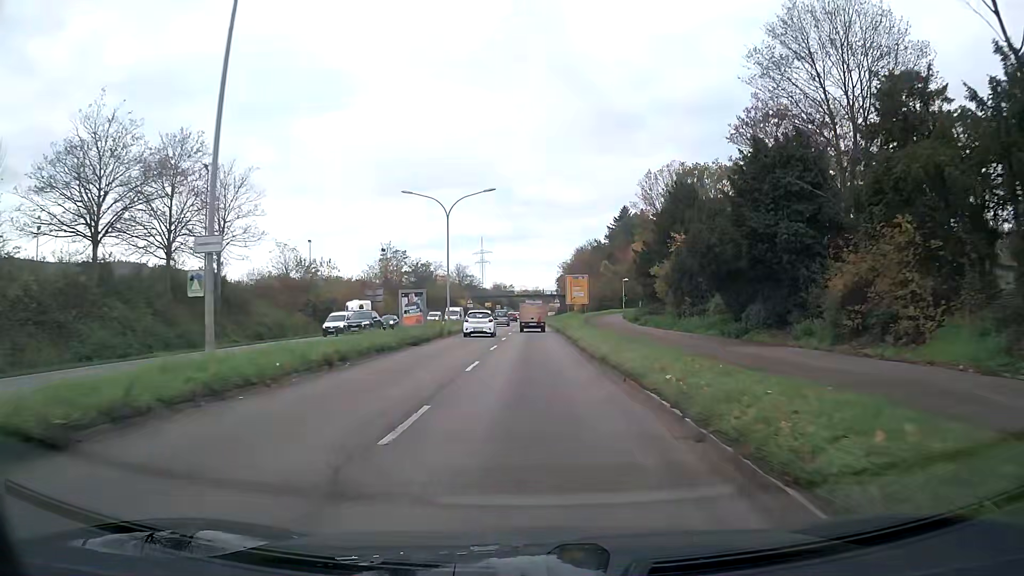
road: primary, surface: asphalt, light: Day
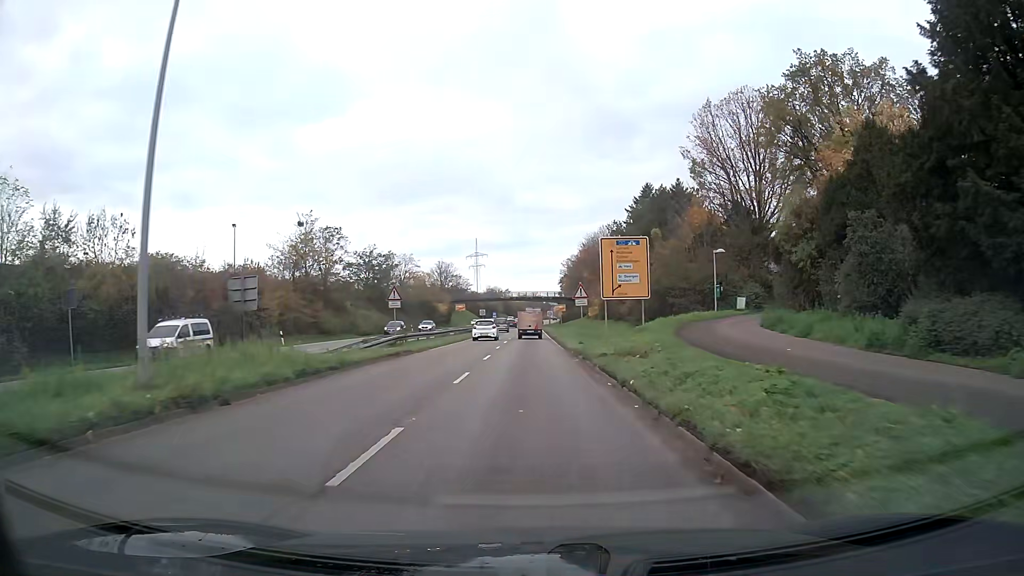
(+0.1, +37.8) m; 0°
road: trunk
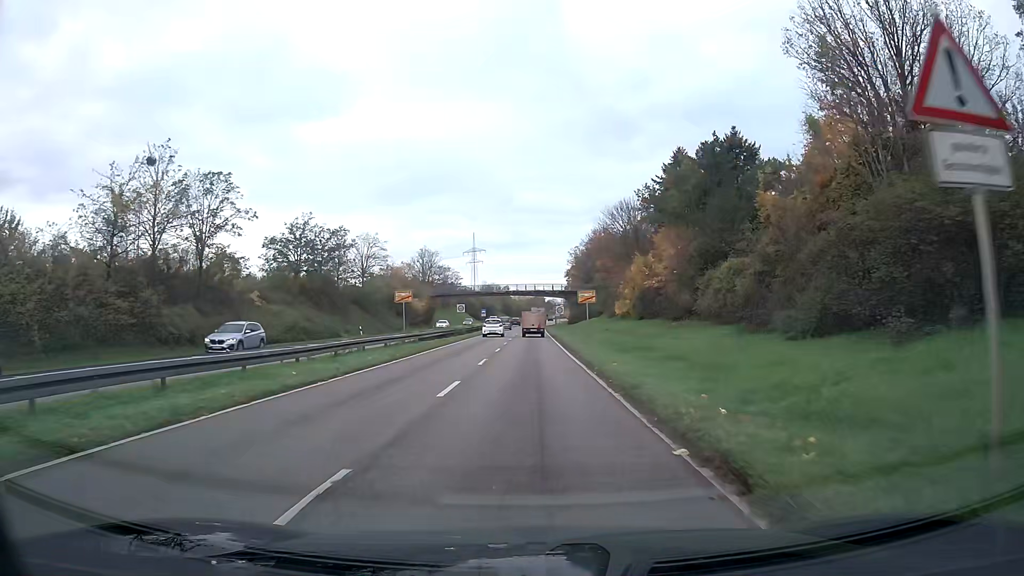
(0.0, +29.7) m; 0°
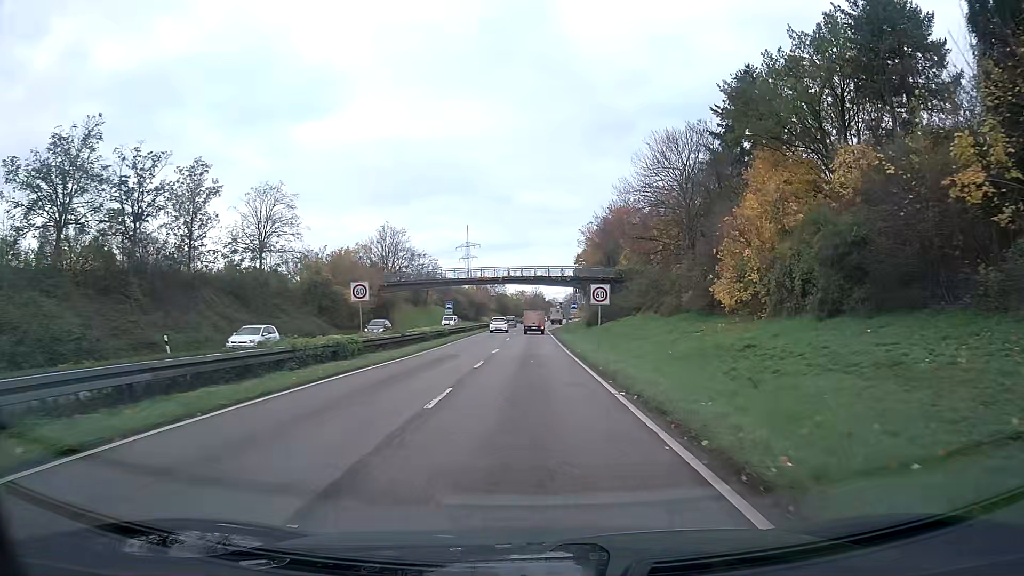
(0.0, +37.7) m; 0°
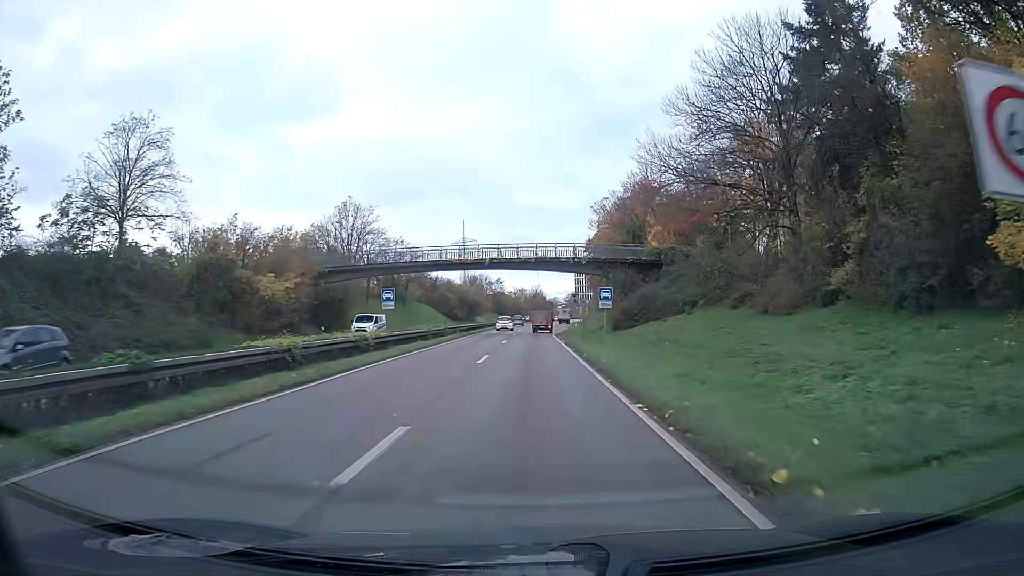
(0.0, +22.9) m; 0°
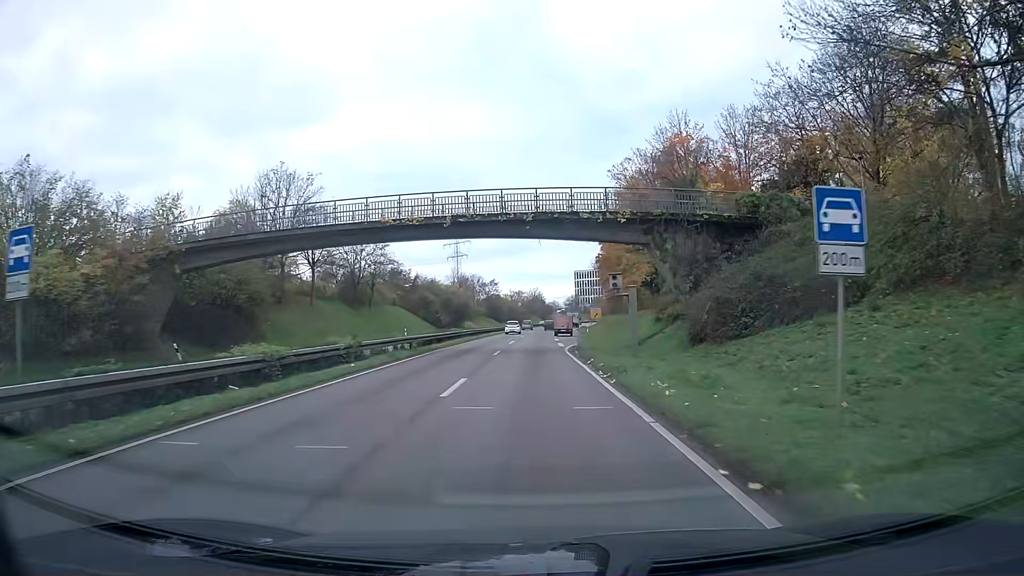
(+0.1, +24.2) m; 0°
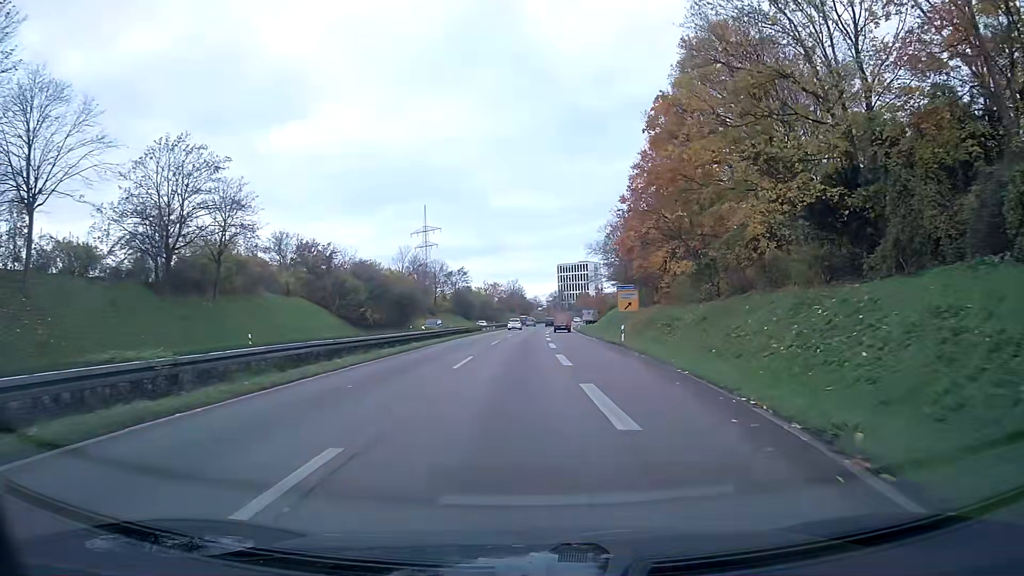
(+0.2, +43.5) m; +1°
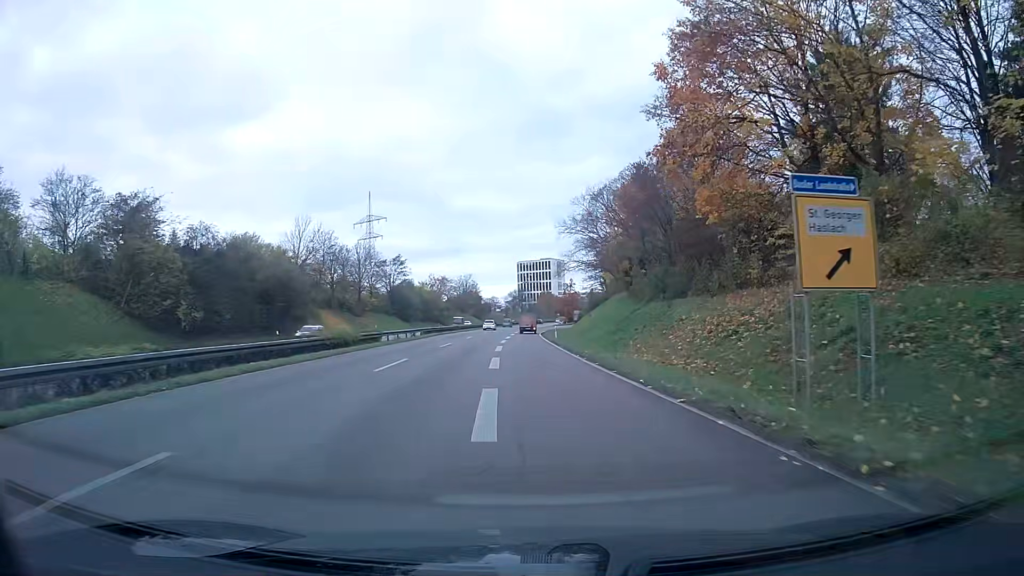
(+1.3, +36.8) m; +3°
